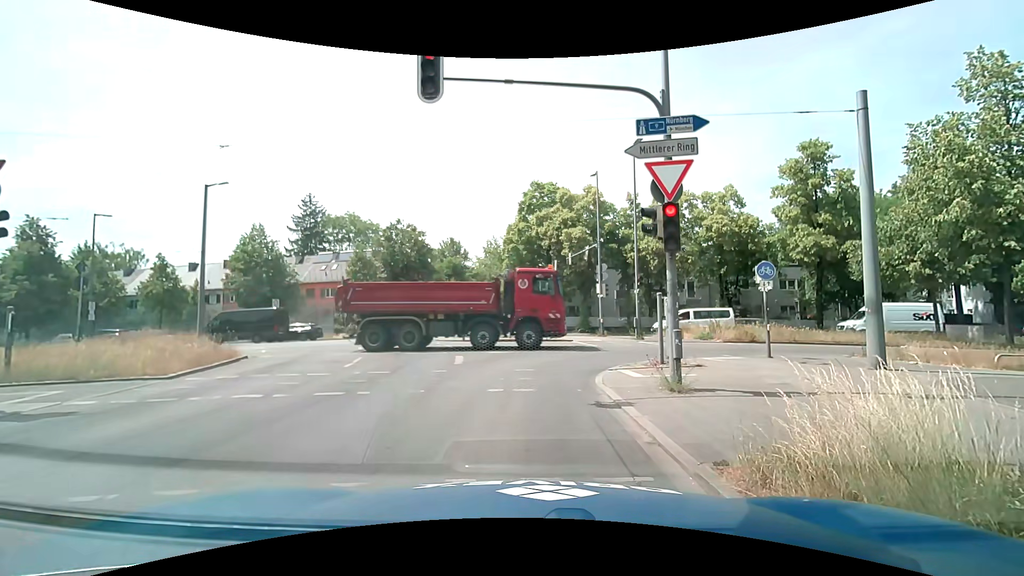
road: secondary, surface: asphalt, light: Day
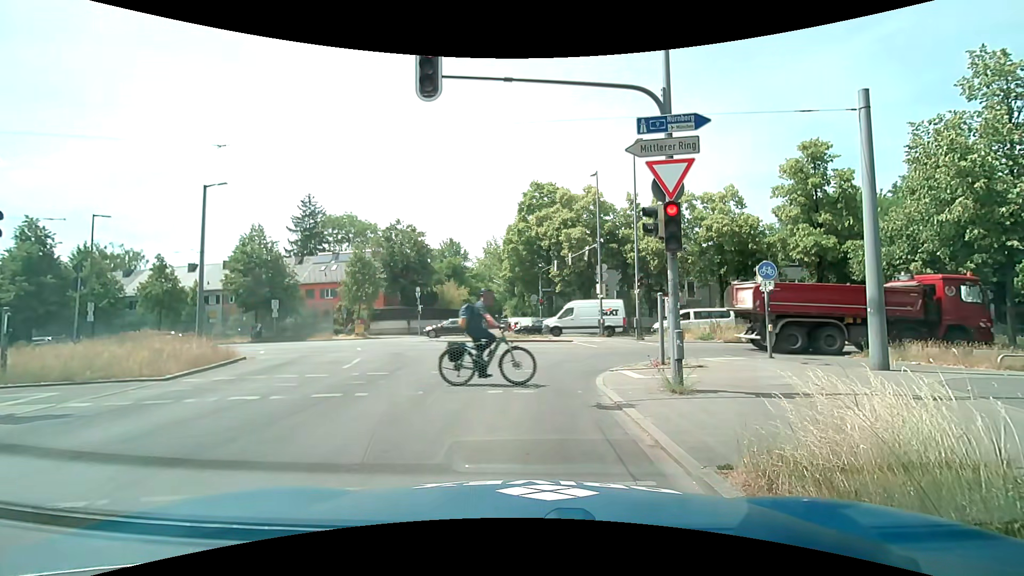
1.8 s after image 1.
(0.0, +0.2) m; 0°
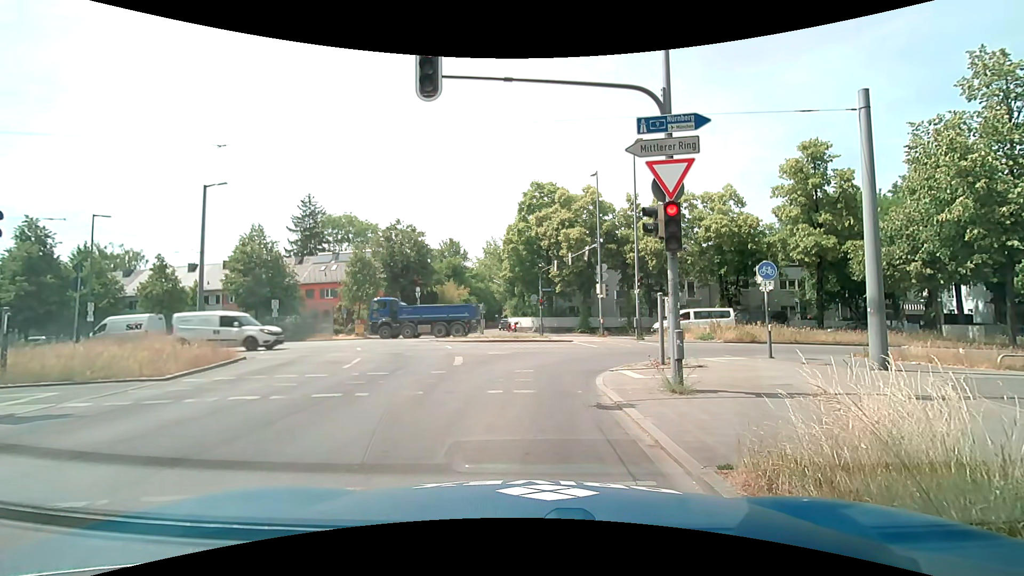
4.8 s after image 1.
(0.0, 0.0) m; 0°
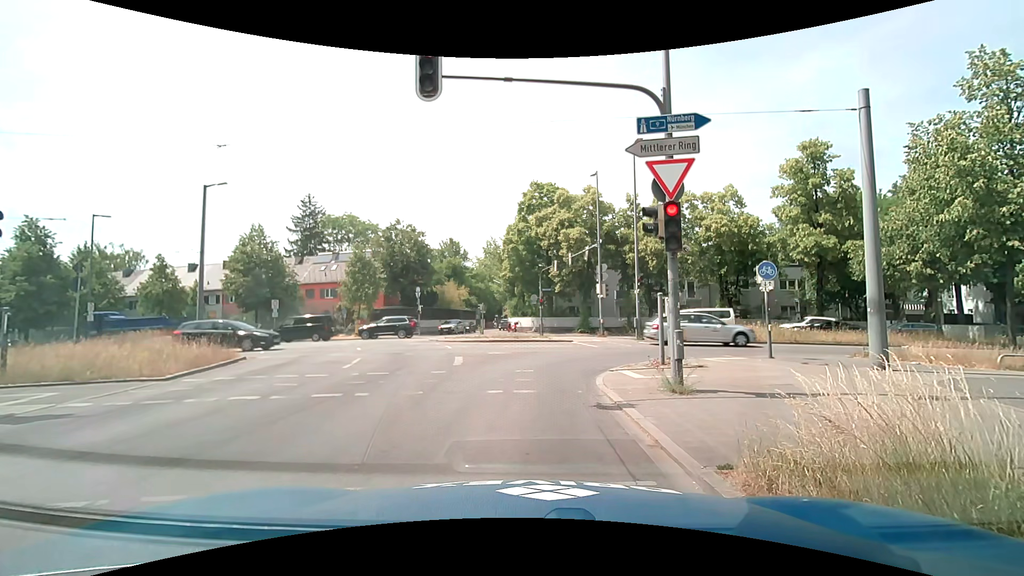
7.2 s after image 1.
(0.0, 0.0) m; 0°
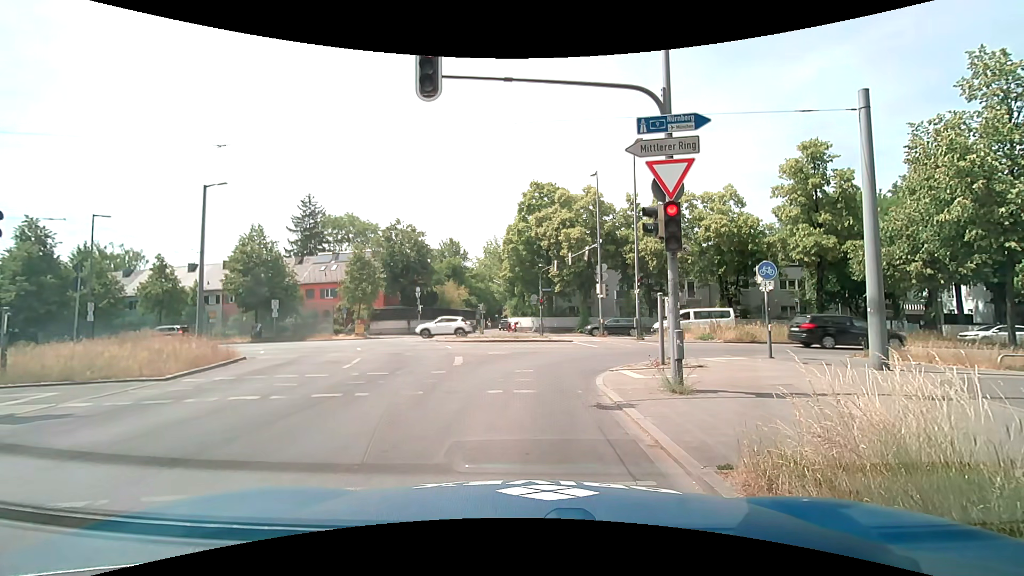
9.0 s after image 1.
(0.0, 0.0) m; 0°
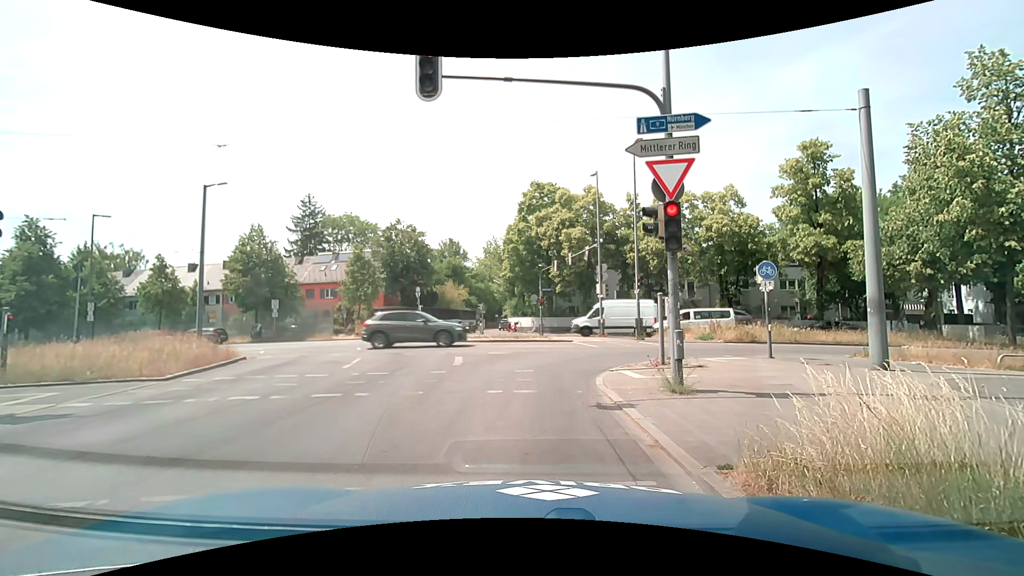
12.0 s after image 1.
(0.0, 0.0) m; 0°
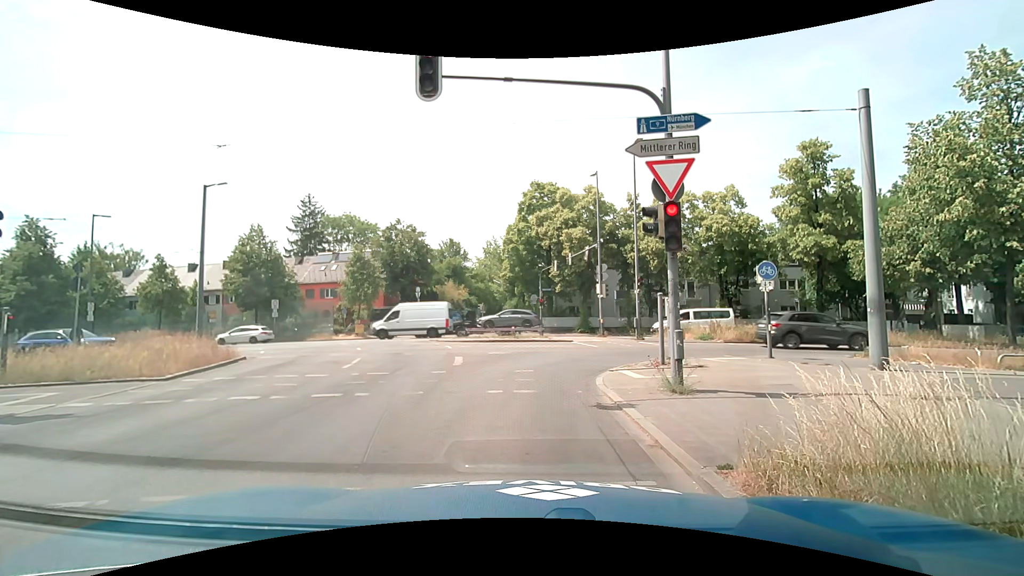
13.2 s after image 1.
(0.0, 0.0) m; 0°
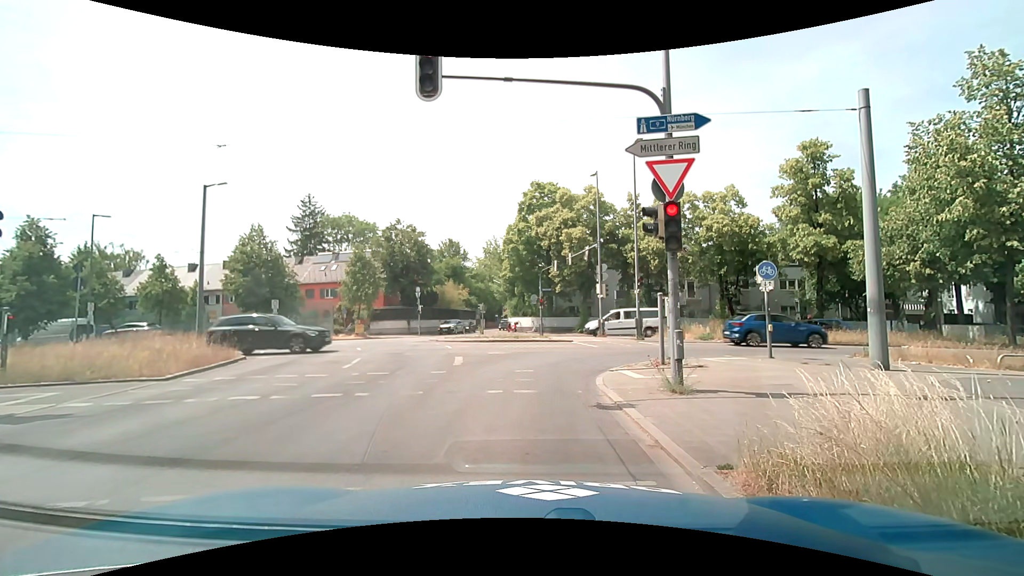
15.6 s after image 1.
(0.0, 0.0) m; 0°
